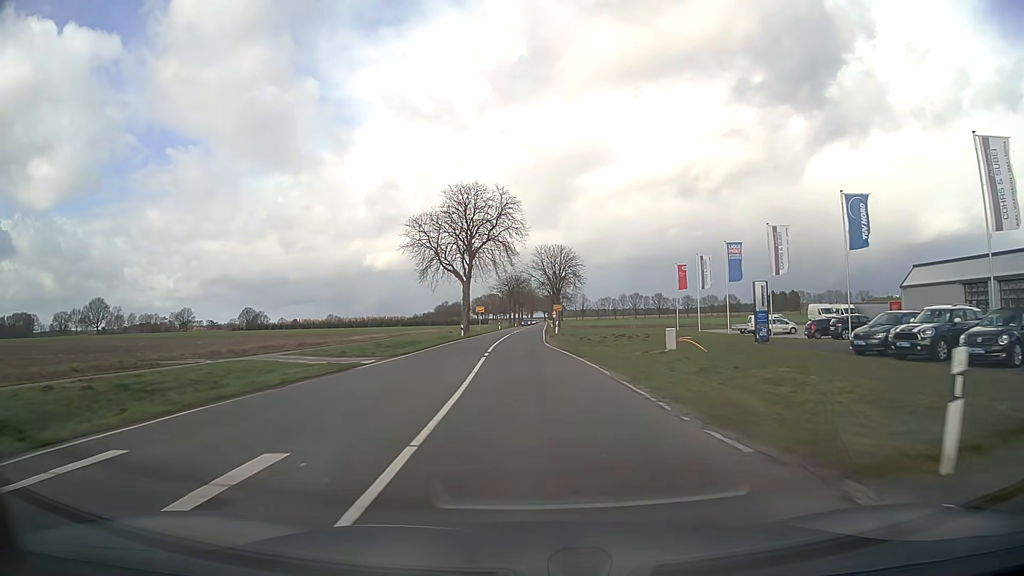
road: secondary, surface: asphalt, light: Day
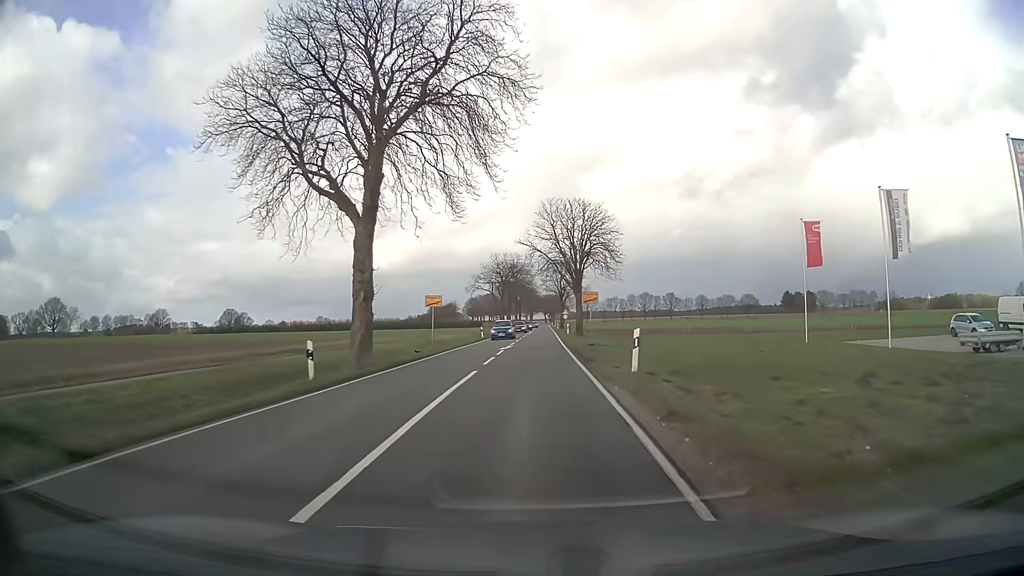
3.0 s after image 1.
(-0.5, +39.8) m; 0°
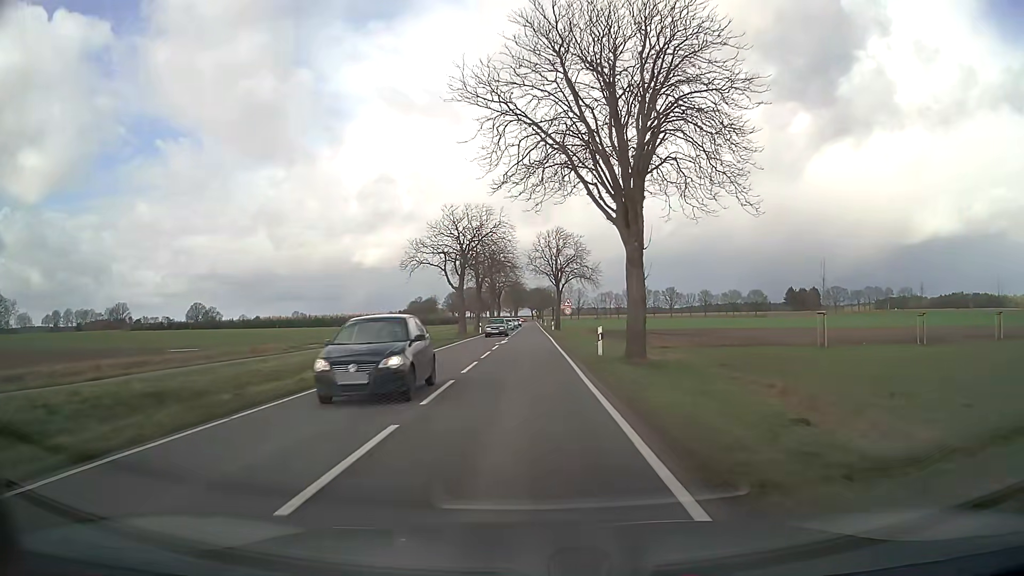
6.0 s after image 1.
(+0.5, +39.8) m; +1°
(0, +10) (0, +20) (0, +30) (0, +40) (0, +50) (0, +60) (0, +70) (0, +80) (0, +90) (0, +100) m
